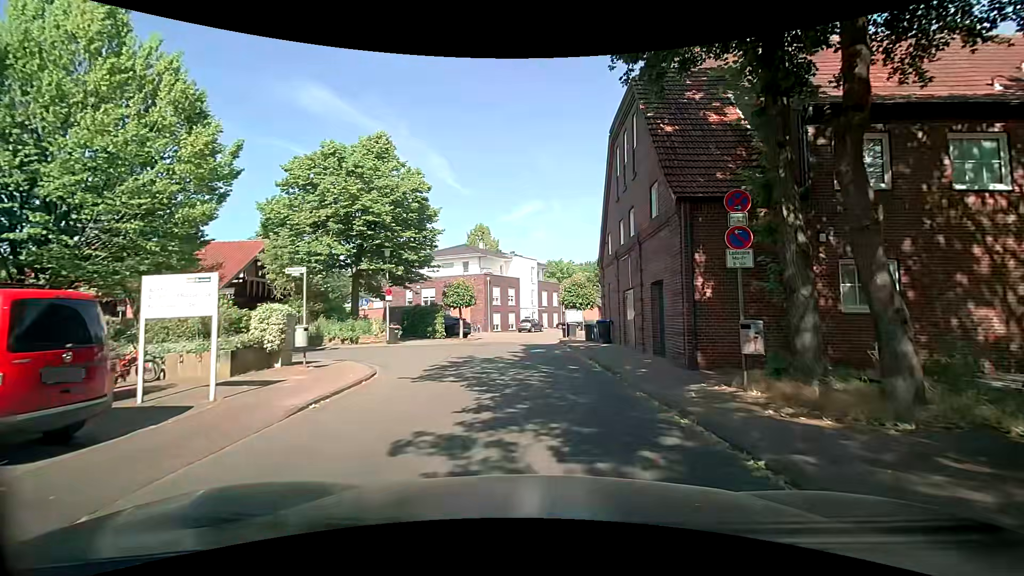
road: residential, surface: asphalt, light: Day
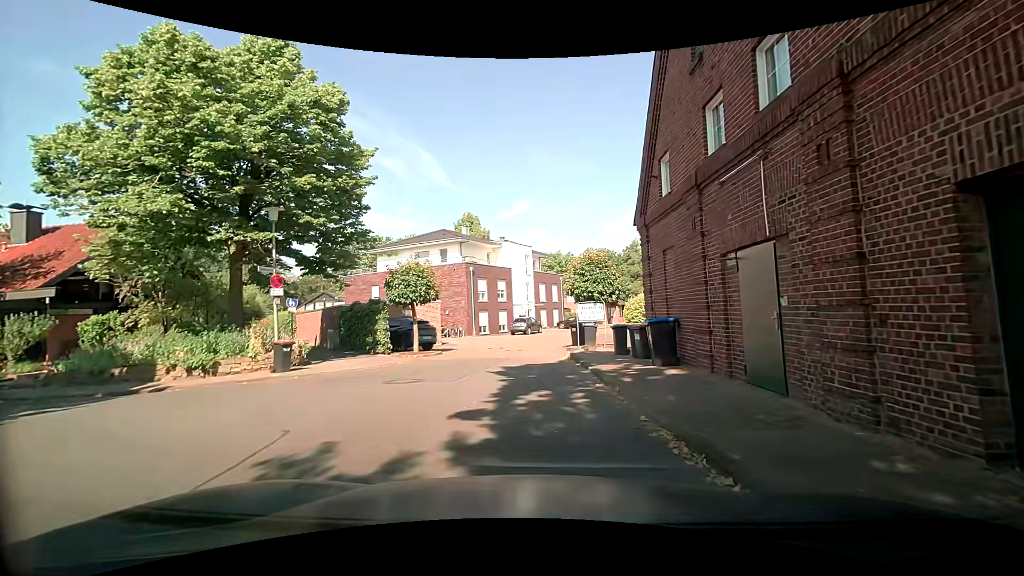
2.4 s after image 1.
(+0.2, +10.9) m; 0°
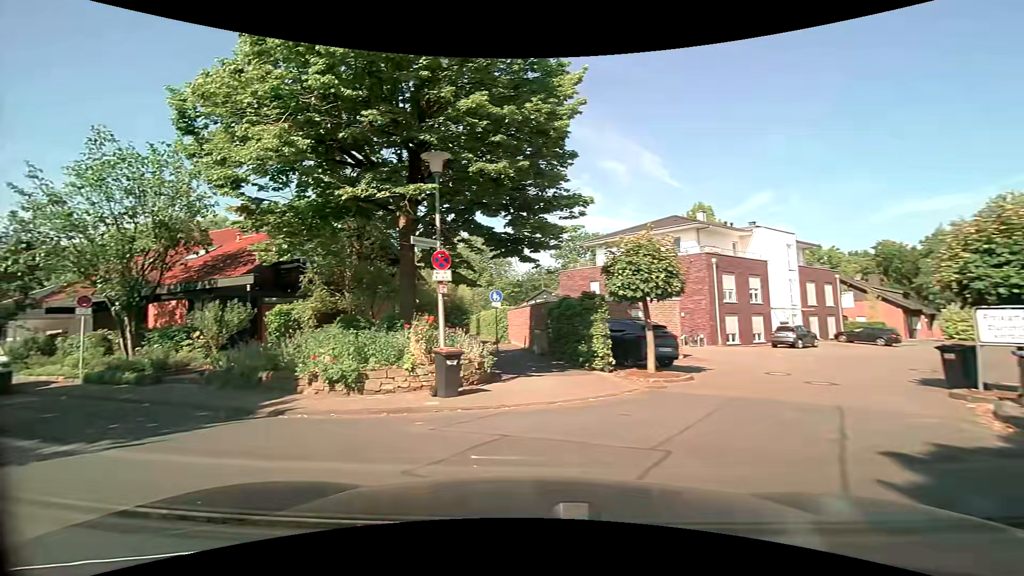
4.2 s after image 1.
(-0.8, +6.7) m; -24°
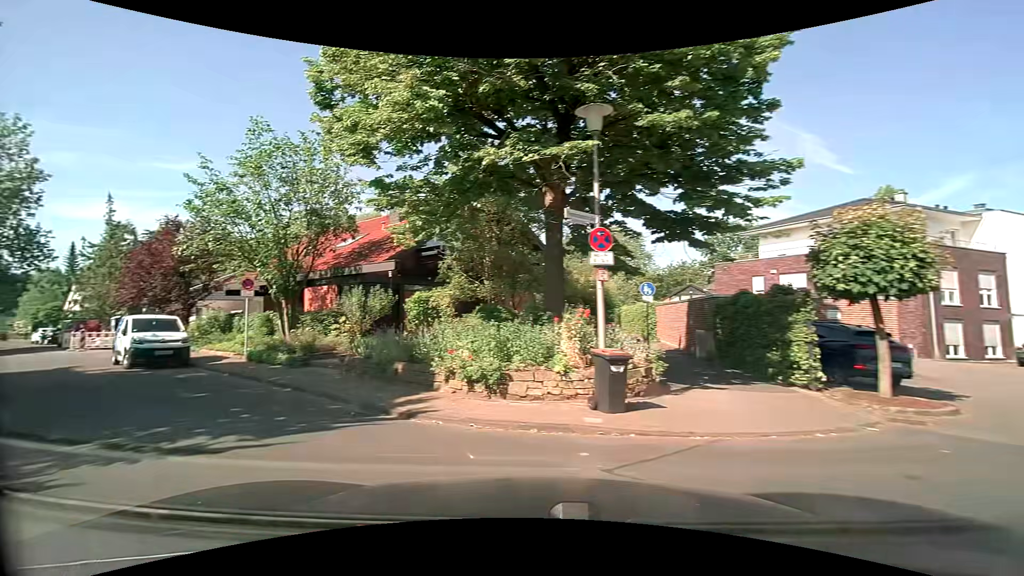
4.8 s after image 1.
(-0.2, +2.1) m; -15°
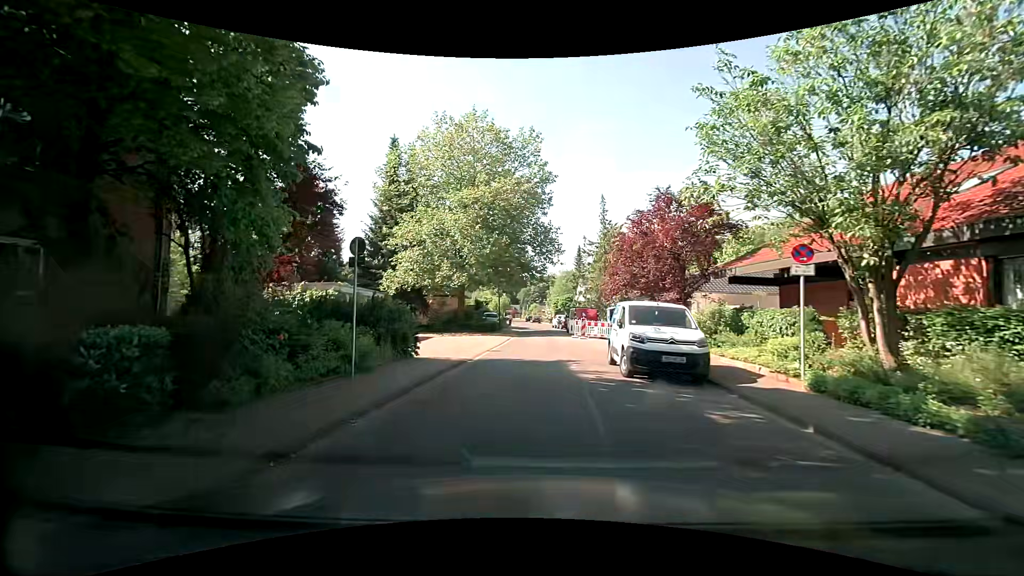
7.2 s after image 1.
(-4.4, +7.6) m; -49°
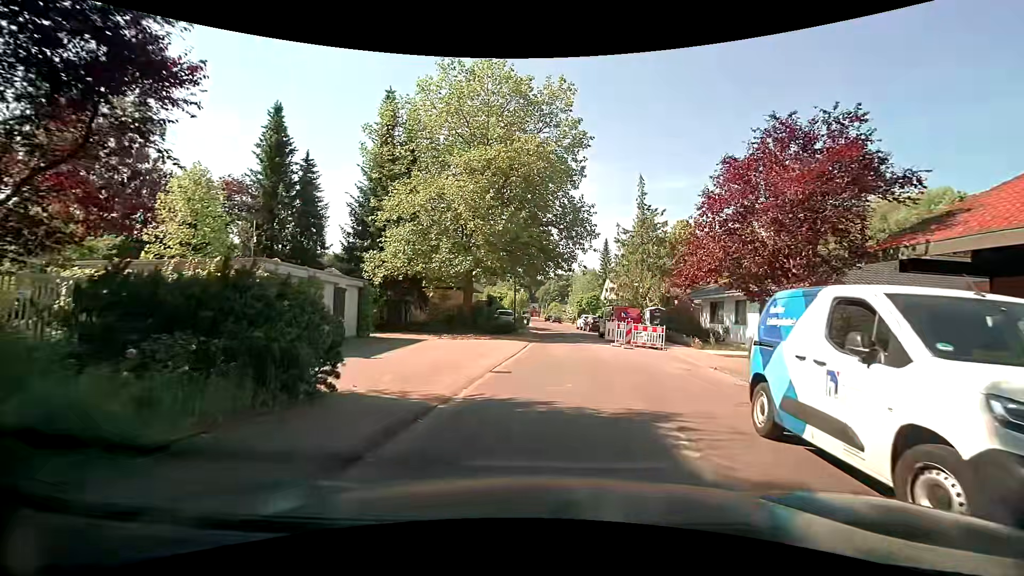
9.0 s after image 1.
(-0.4, +8.0) m; -3°
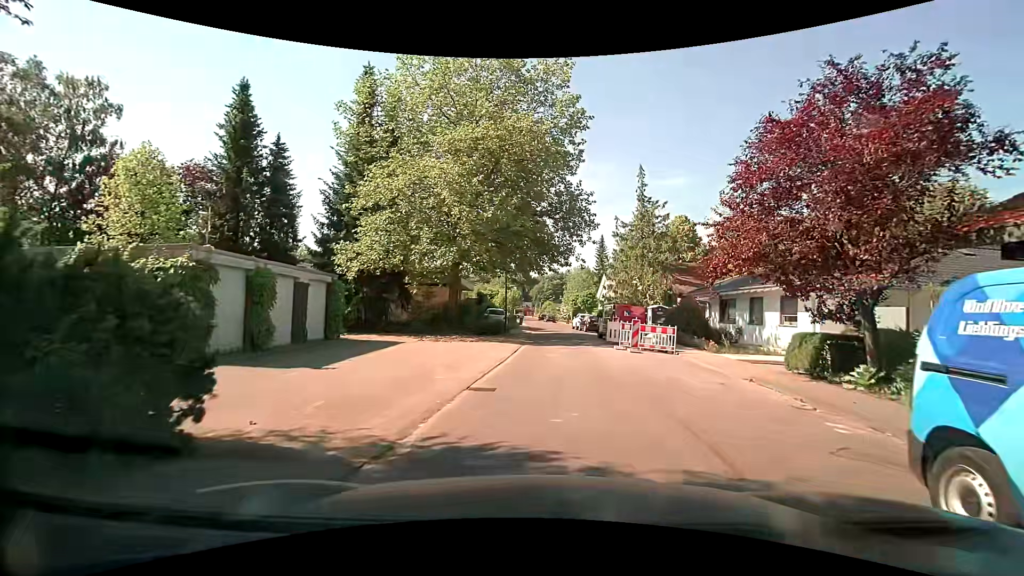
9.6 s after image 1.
(0.0, +3.0) m; -1°
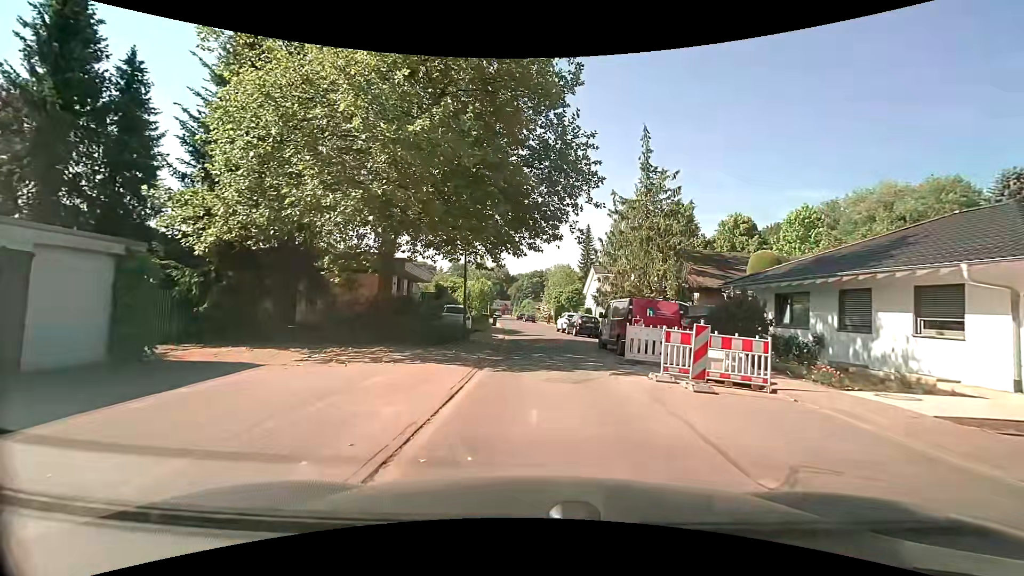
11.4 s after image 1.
(+0.4, +9.7) m; +4°
(0, +10) (0, +20) (0, +30) (-1, +40) (-1, +50) (-2, +60) (-3, +70) (-4, +80) (-5, +90) (-5, +100) m
